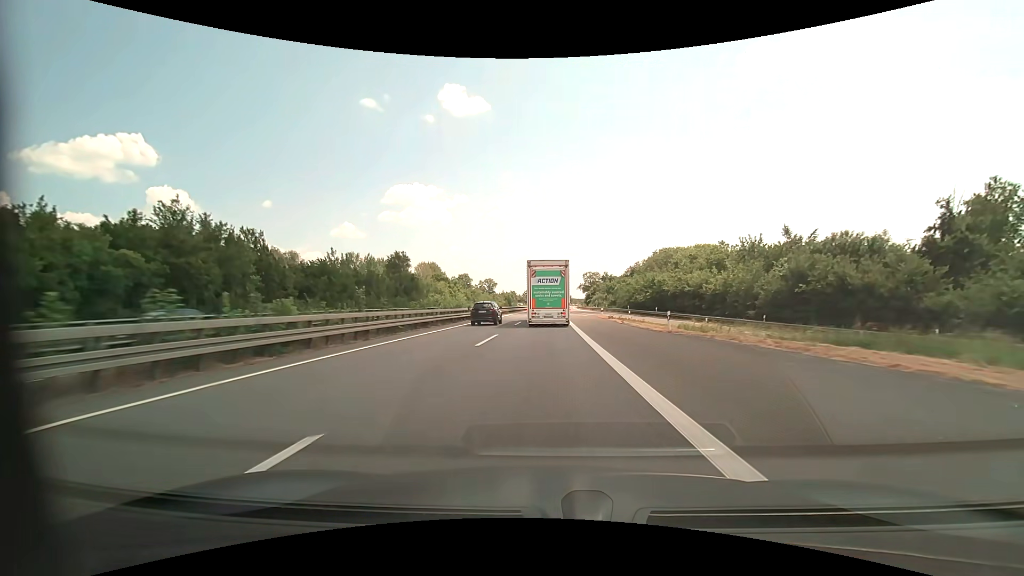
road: motorway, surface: asphalt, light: Day
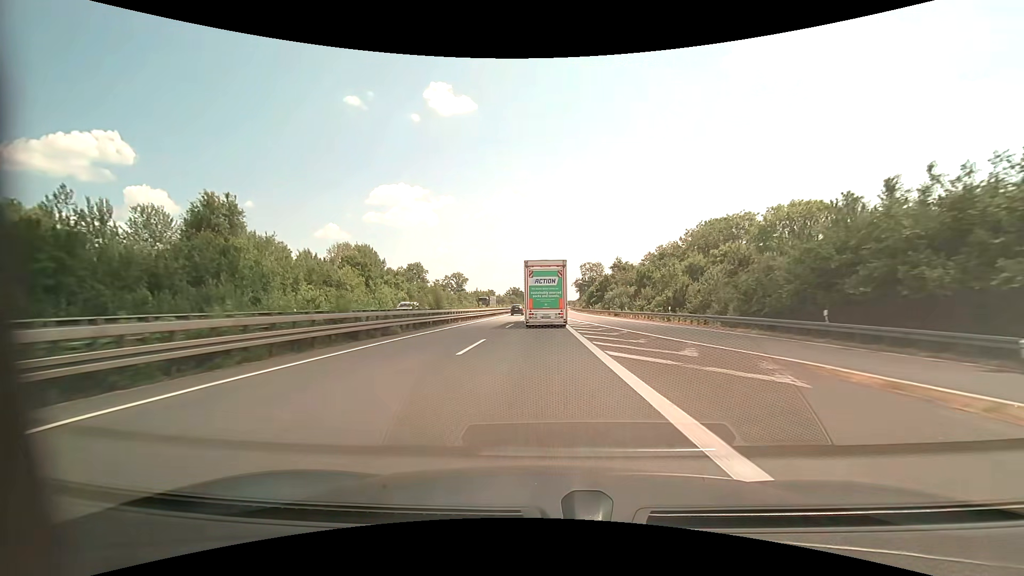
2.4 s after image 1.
(+0.5, +56.9) m; +2°
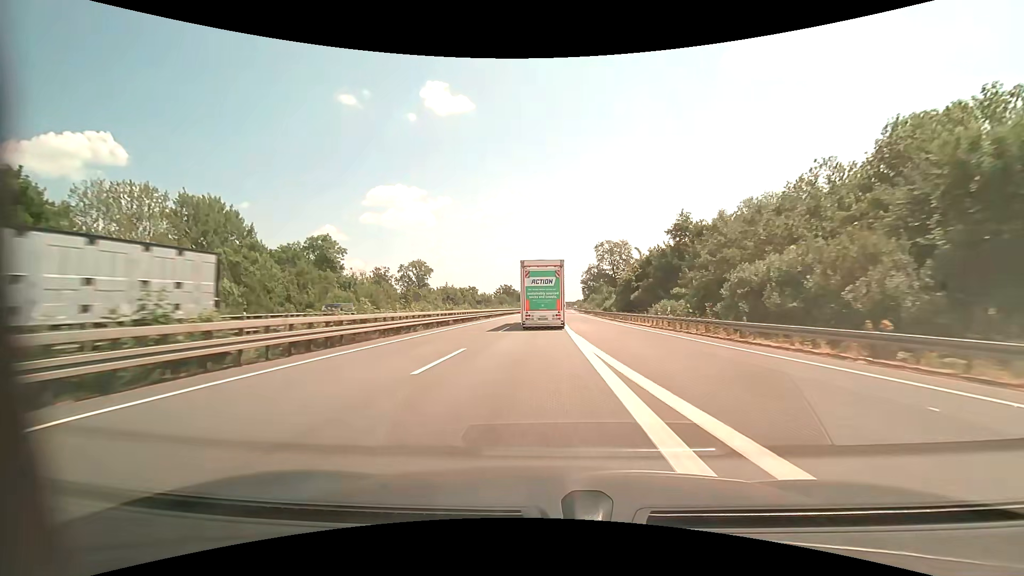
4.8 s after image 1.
(+0.3, +57.4) m; 0°
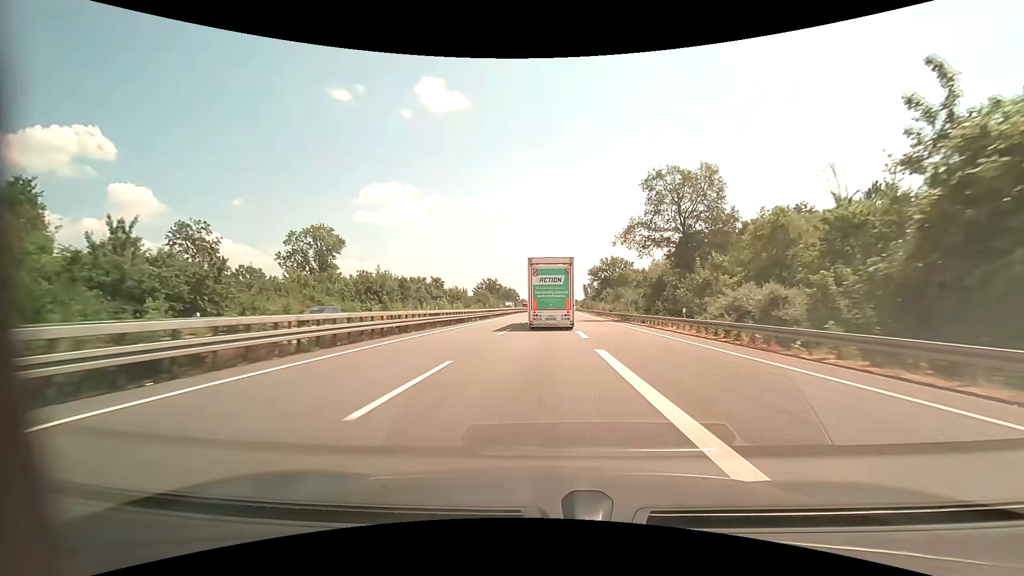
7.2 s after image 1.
(+0.1, +57.8) m; +1°
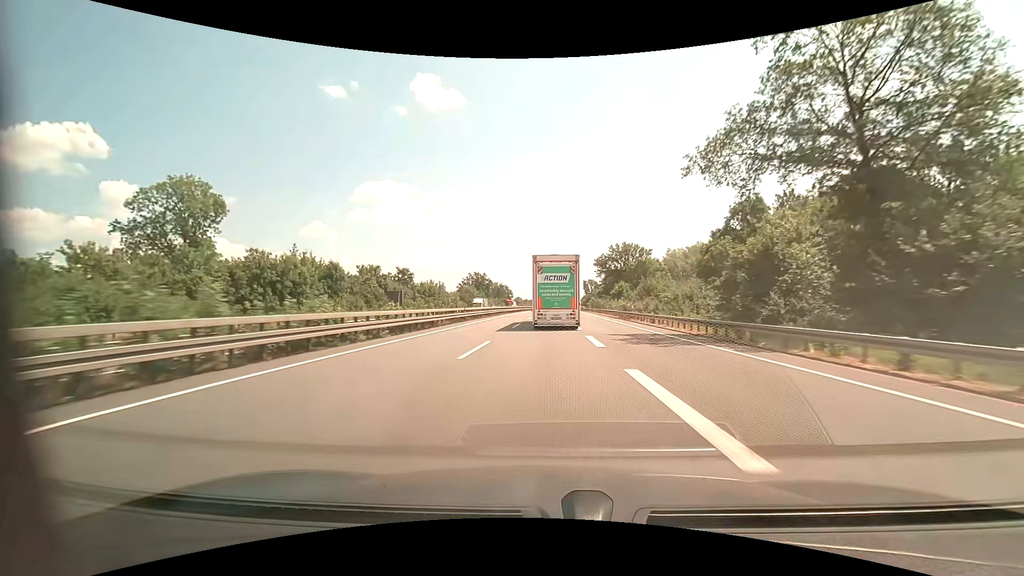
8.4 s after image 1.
(+0.1, +29.1) m; 0°
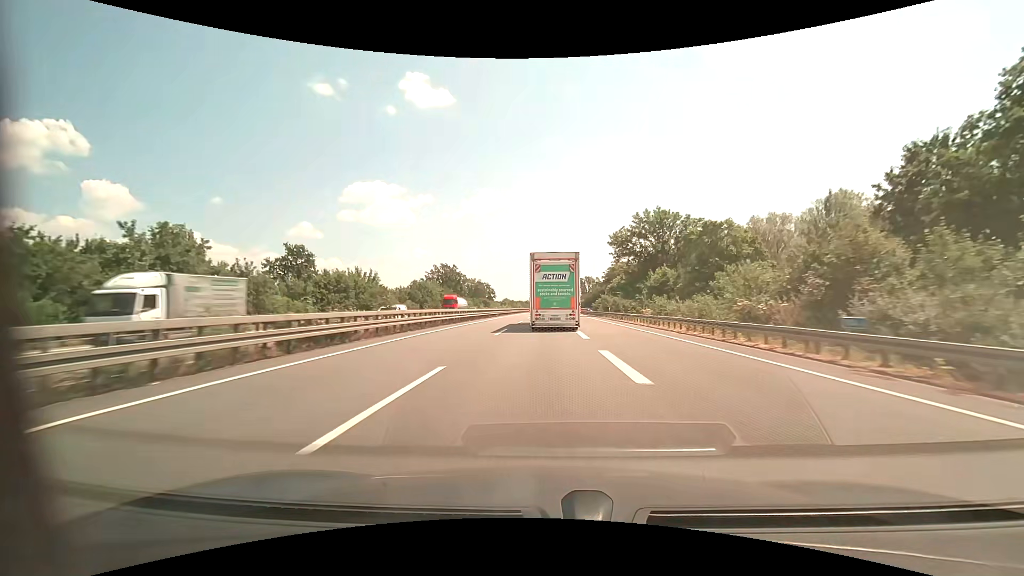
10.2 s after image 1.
(+0.3, +43.8) m; +1°
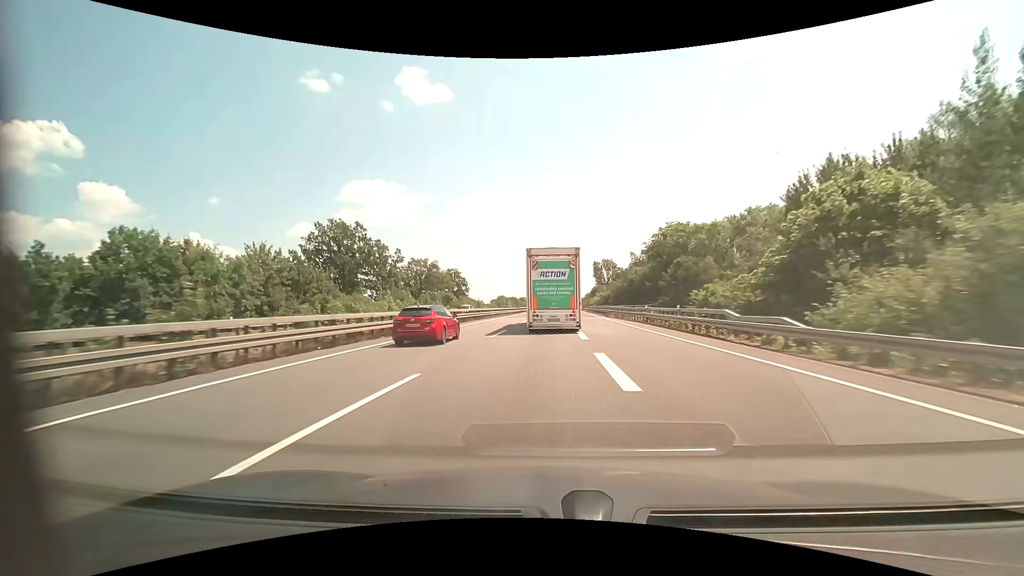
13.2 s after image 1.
(+1.1, +72.8) m; 0°
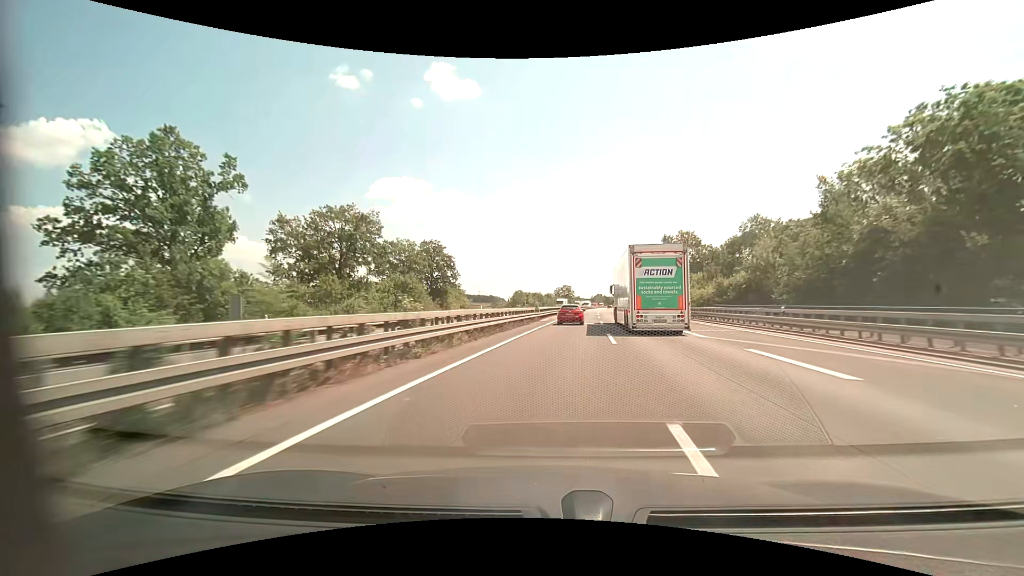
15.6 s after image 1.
(-2.6, +57.7) m; -3°
(0, +10) (0, +20) (+1, +30) (+2, +40) (+3, +50) (+4, +60) (+5, +70) (+6, +80) (+7, +90) (+8, +100) m
